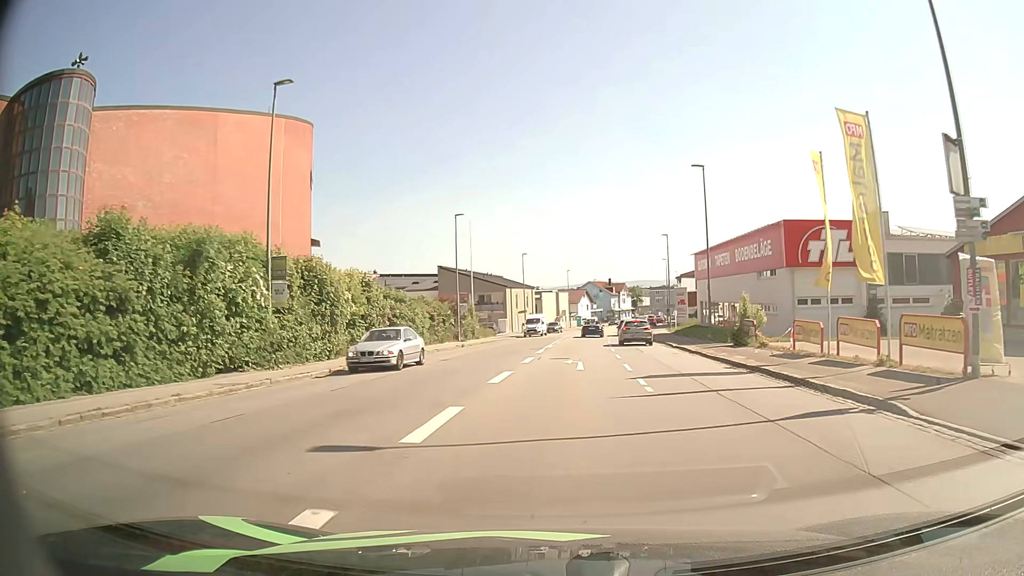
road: tertiary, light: Day
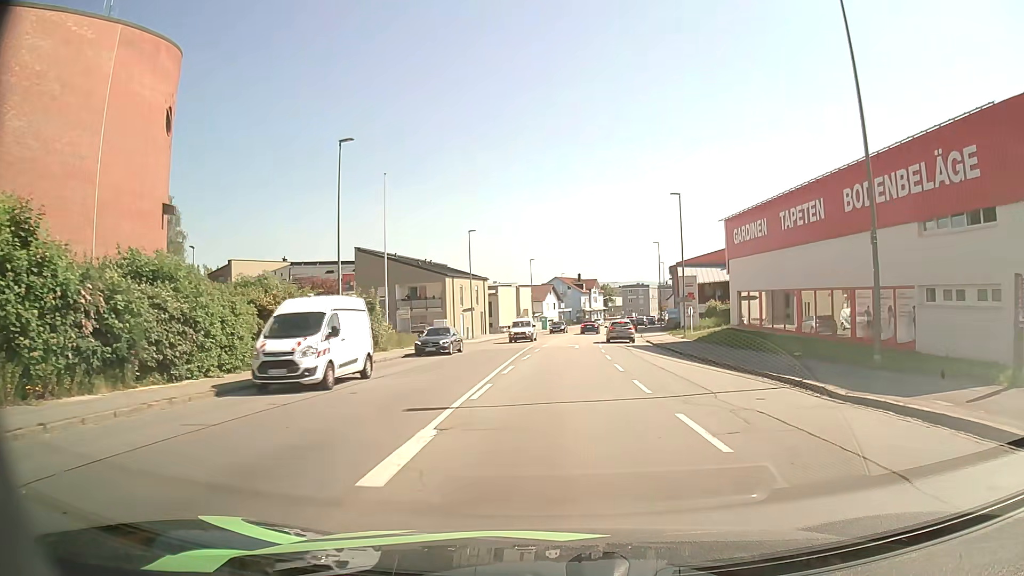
(+0.6, +23.9) m; +3°
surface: asphalt
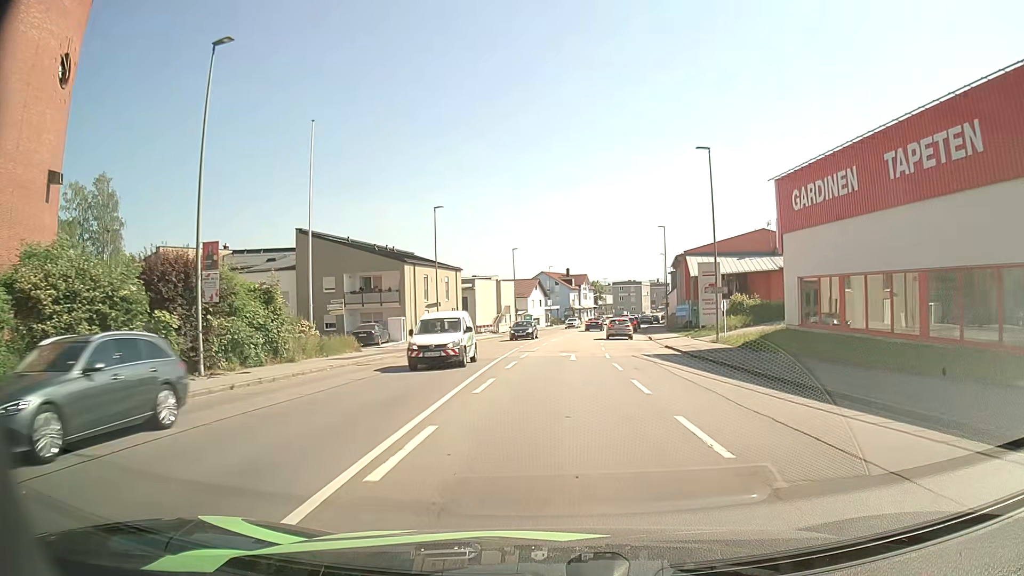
(+0.1, +12.8) m; +1°
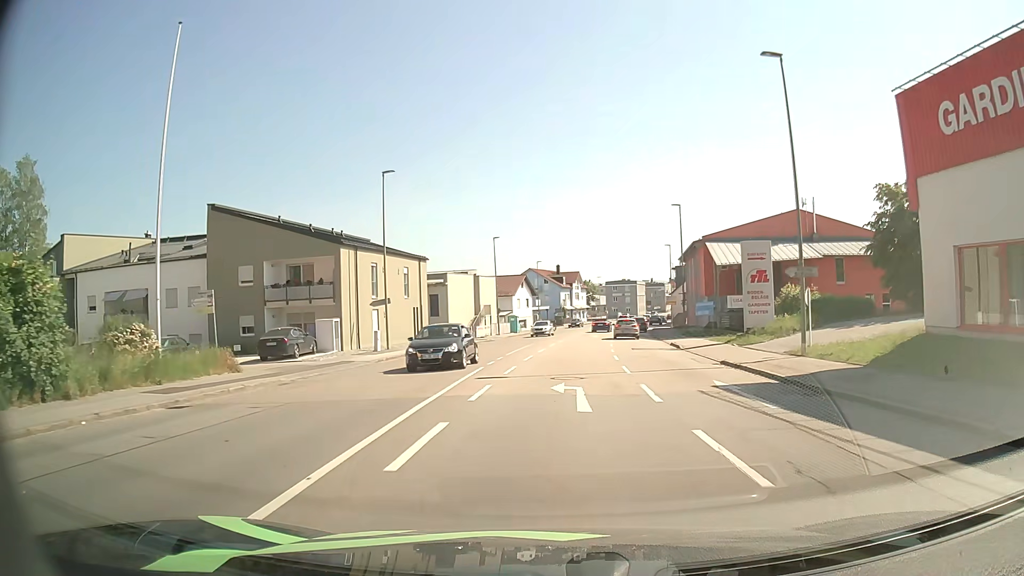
(+0.1, +13.5) m; +1°
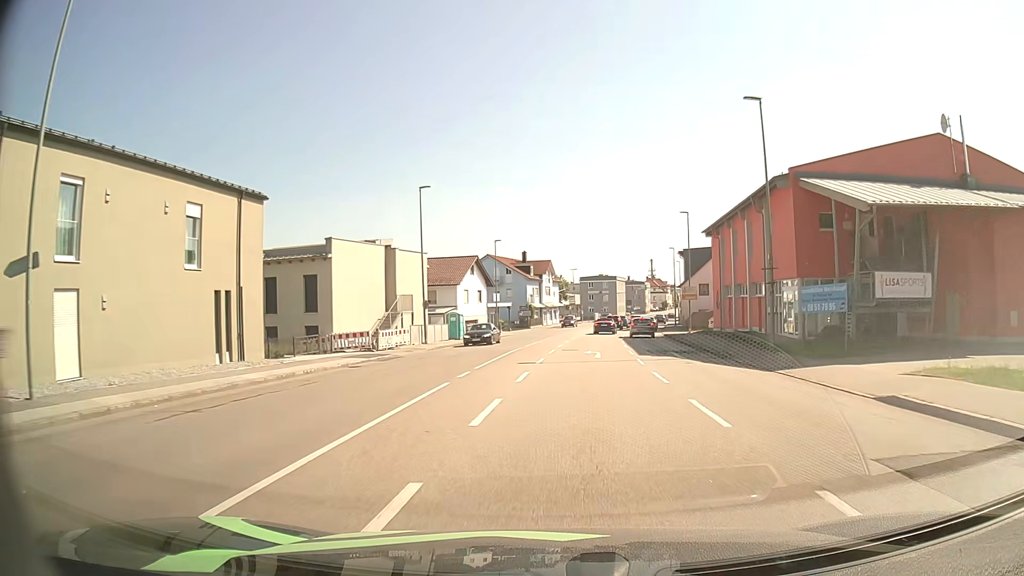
(+0.5, +27.2) m; +3°
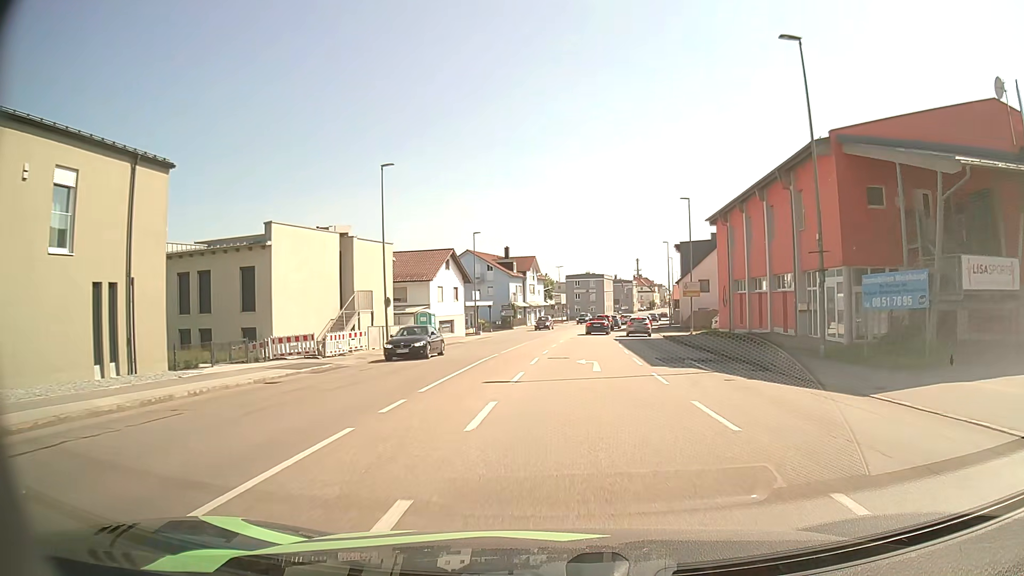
(+0.1, +6.5) m; +1°
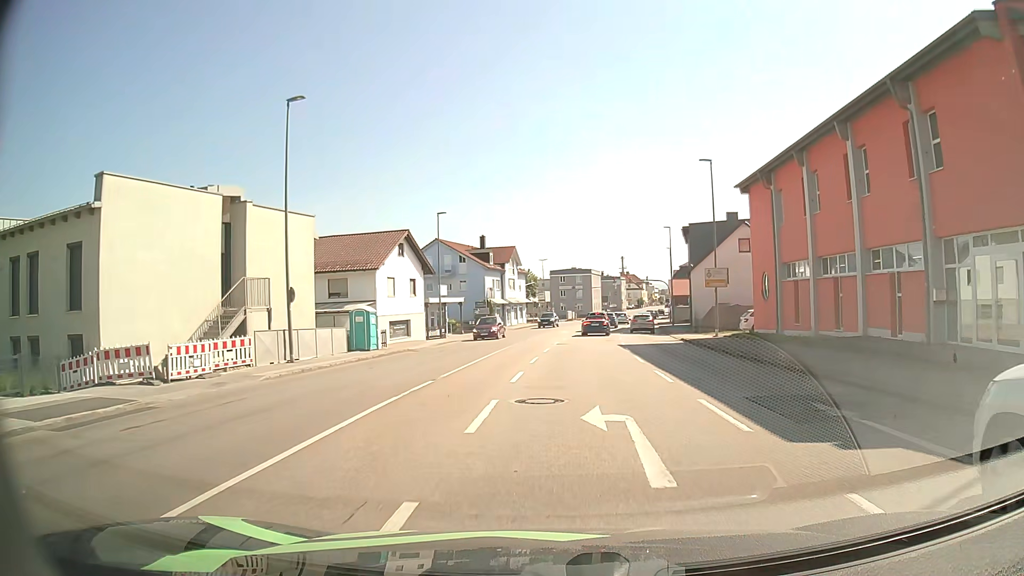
(+0.2, +12.1) m; +1°
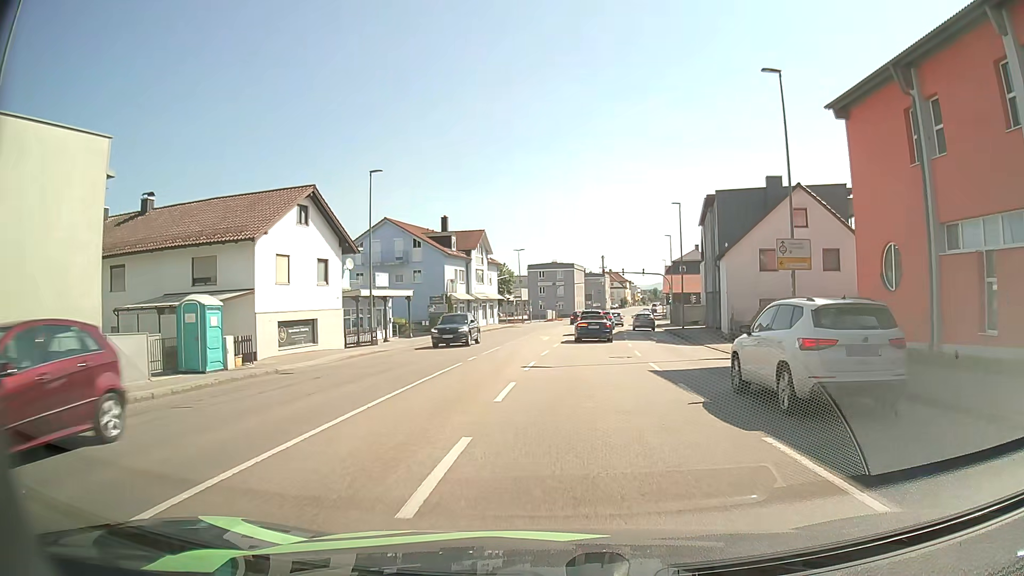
(+0.2, +15.3) m; +2°
(0, +10) (+1, +20) (+1, +30) (+2, +40) (+3, +50) (+5, +60) (+6, +70) (+8, +80) (+7, +89) (+2, +98) m
